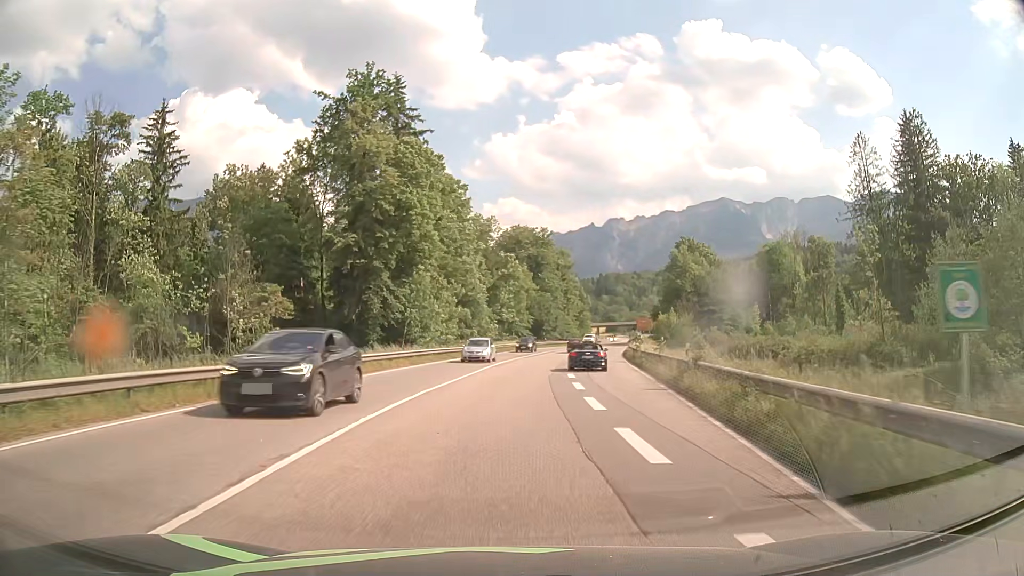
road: primary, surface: asphalt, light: Day
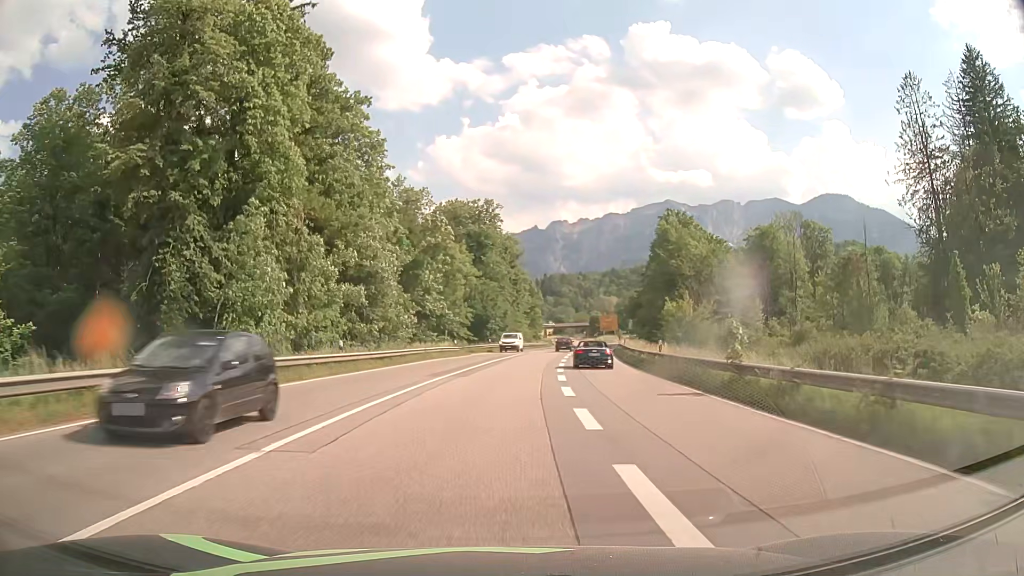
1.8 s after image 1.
(+1.3, +27.4) m; +5°
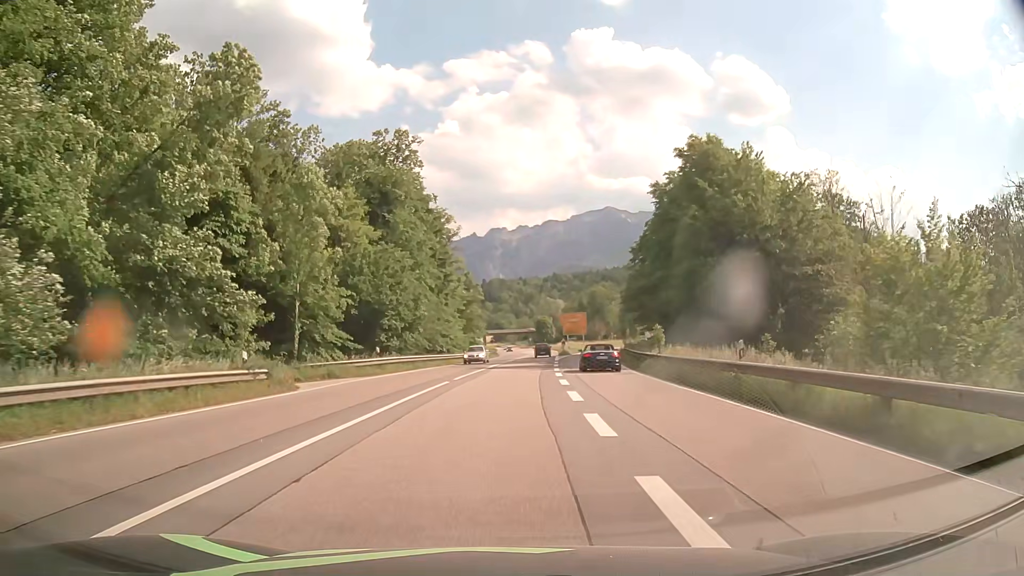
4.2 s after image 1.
(+1.6, +36.5) m; +5°
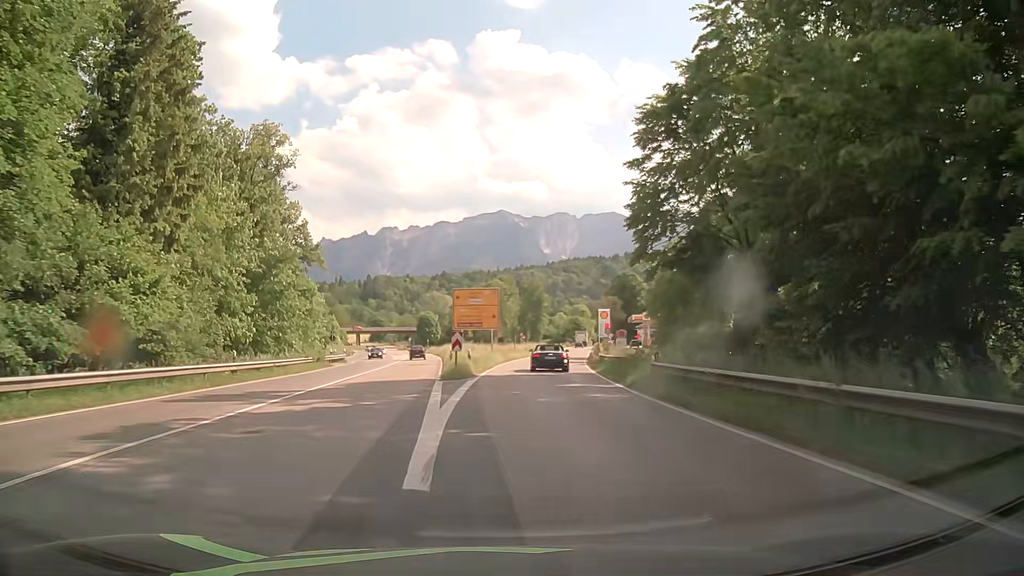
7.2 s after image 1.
(+3.2, +45.4) m; +9°
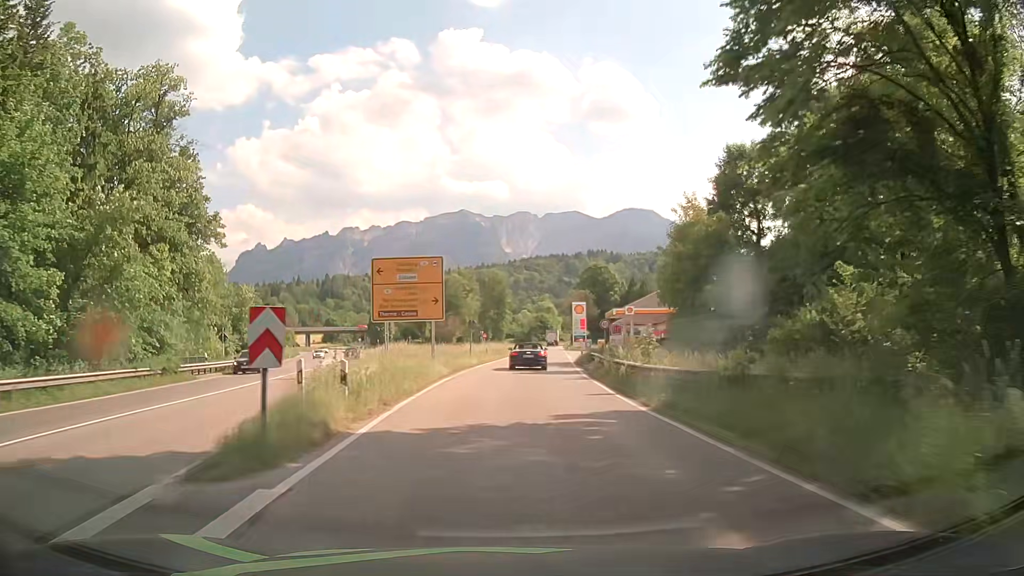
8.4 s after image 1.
(+0.5, +18.2) m; +3°
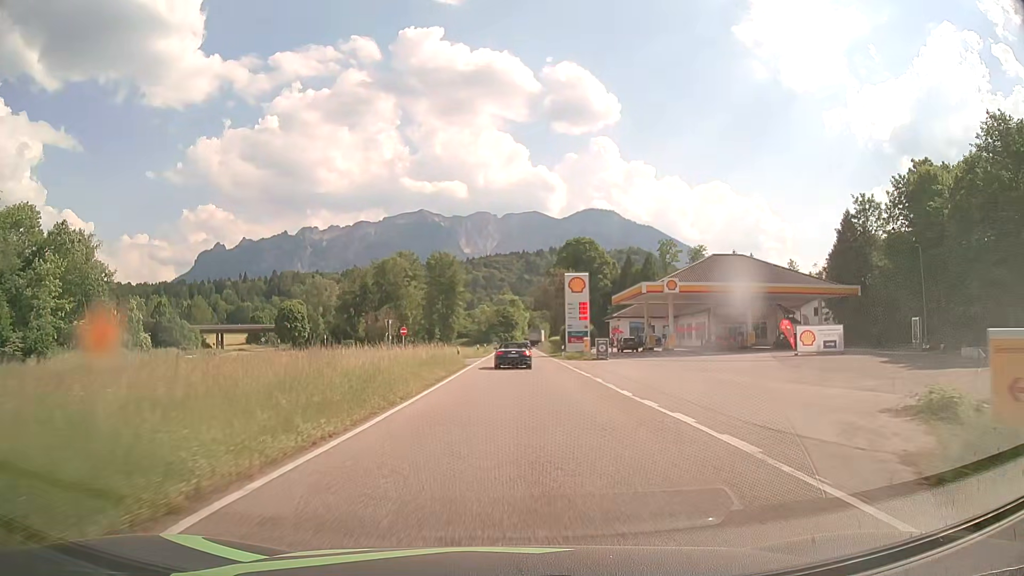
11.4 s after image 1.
(+1.6, +45.5) m; +4°
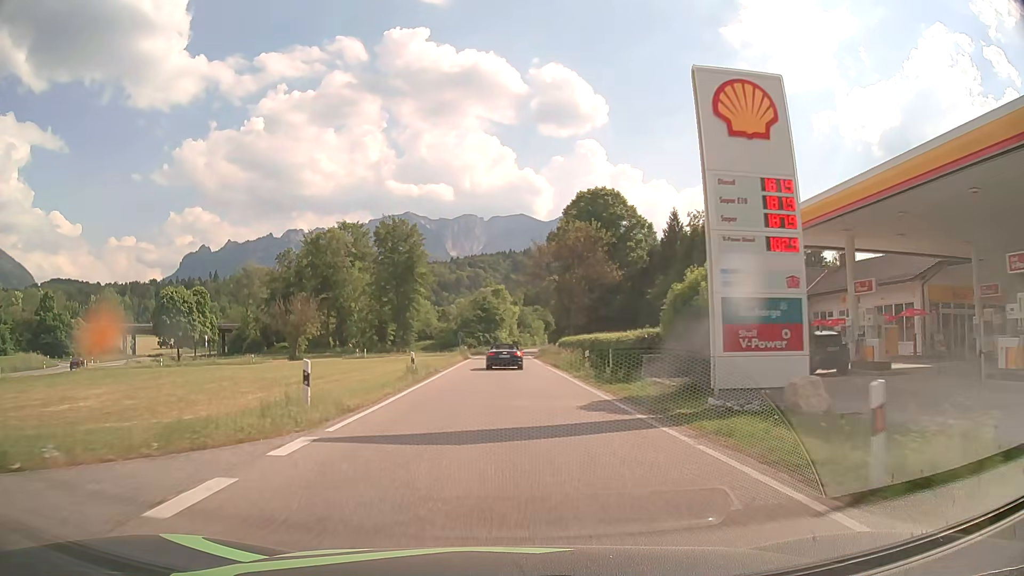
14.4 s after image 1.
(+0.9, +45.6) m; +1°
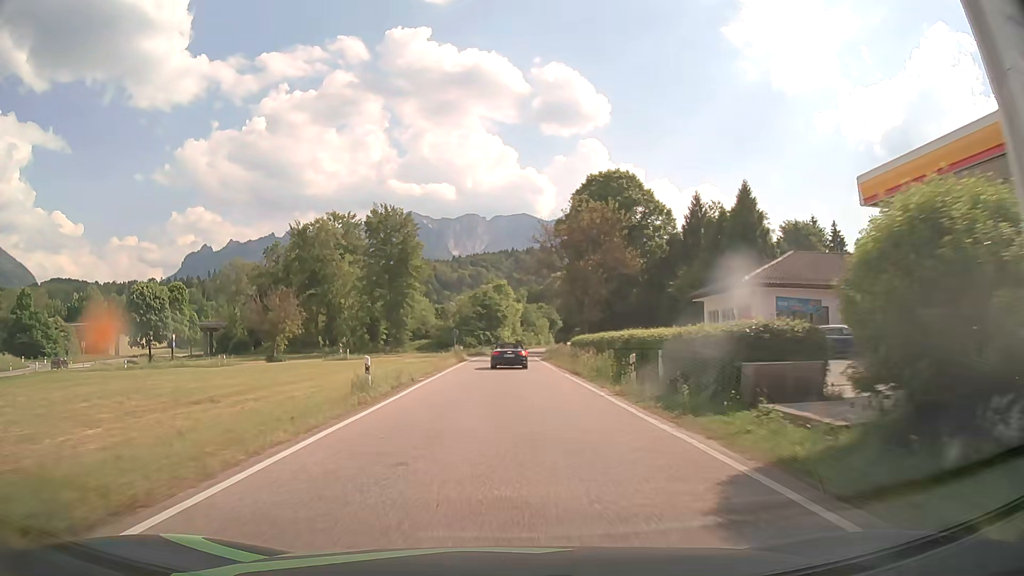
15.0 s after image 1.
(0.0, +9.1) m; 0°
(0, +10) (0, +20) (0, +30) (0, +40) (0, +50) (0, +60) (+1, +70) (+1, +80) (+2, +90) (+3, +100) m
